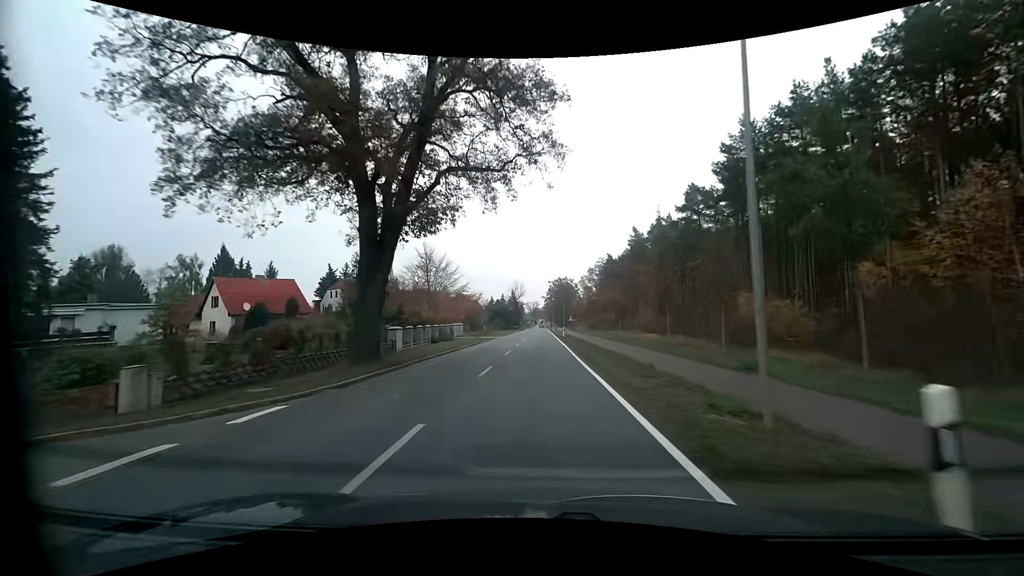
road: primary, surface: asphalt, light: Day
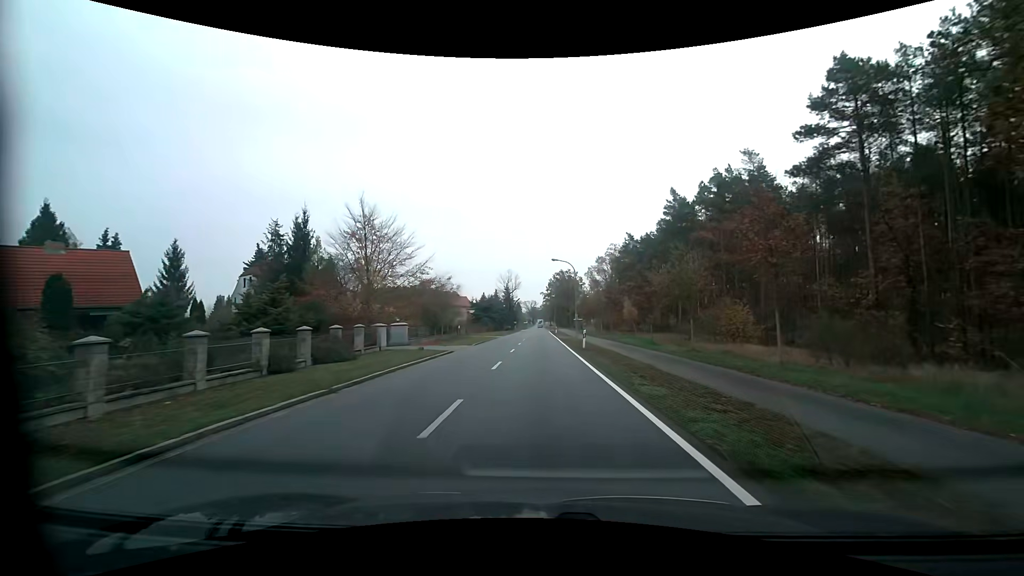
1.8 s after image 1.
(0.0, +24.9) m; 0°
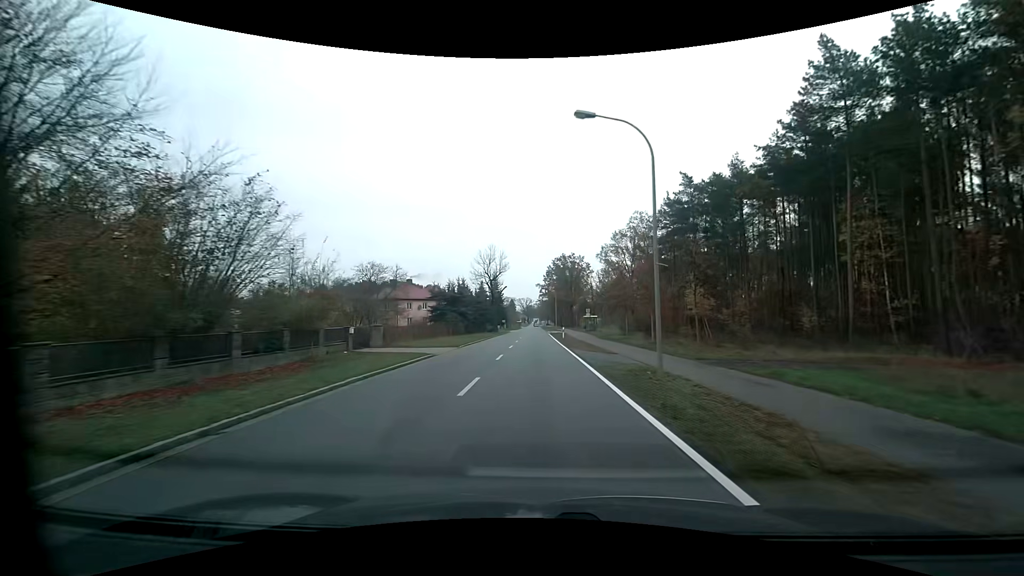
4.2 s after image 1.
(+0.2, +32.7) m; +1°
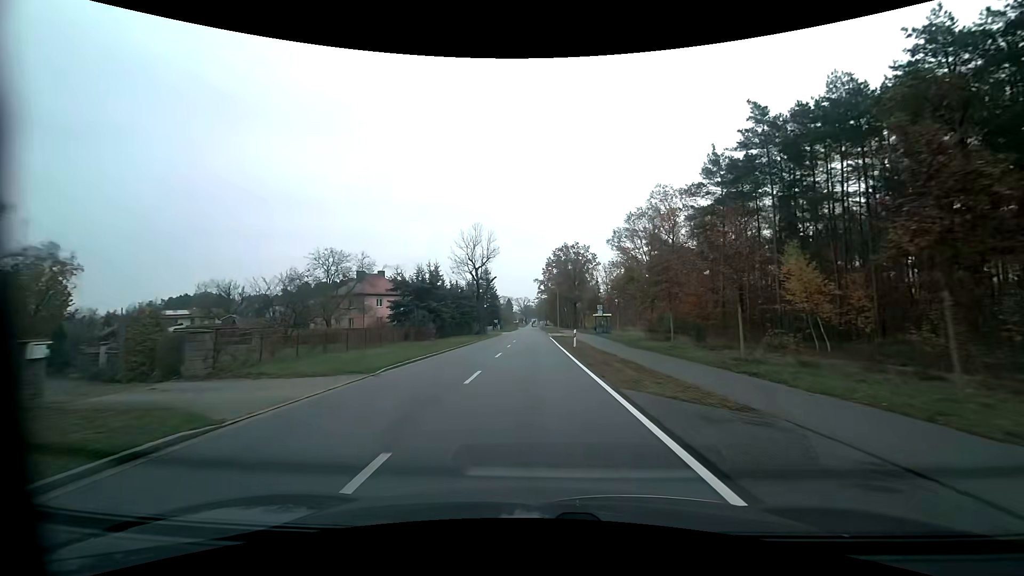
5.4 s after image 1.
(0.0, +16.1) m; 0°
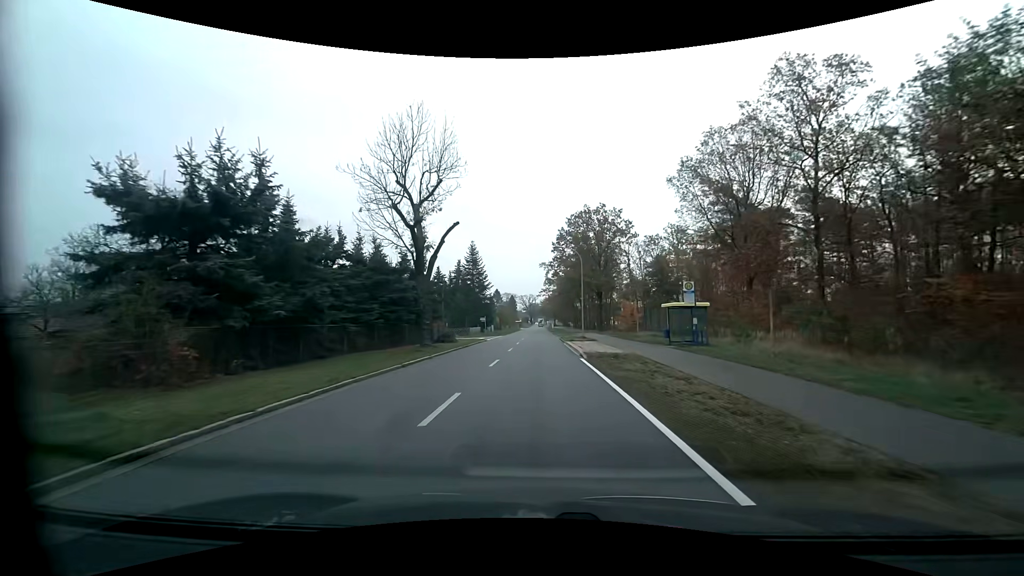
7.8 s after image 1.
(-0.1, +32.0) m; -1°
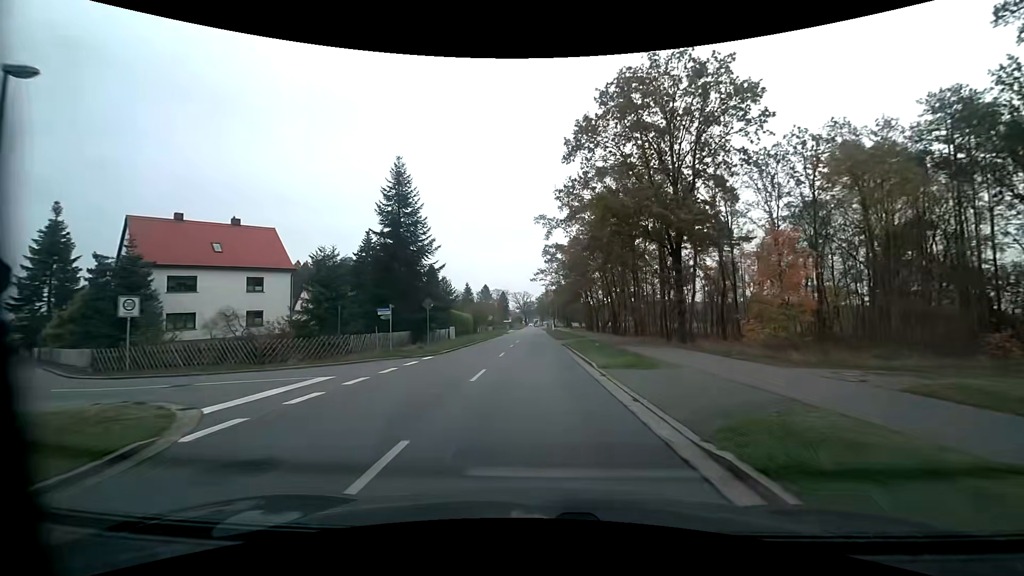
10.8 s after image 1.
(+0.1, +39.9) m; +1°
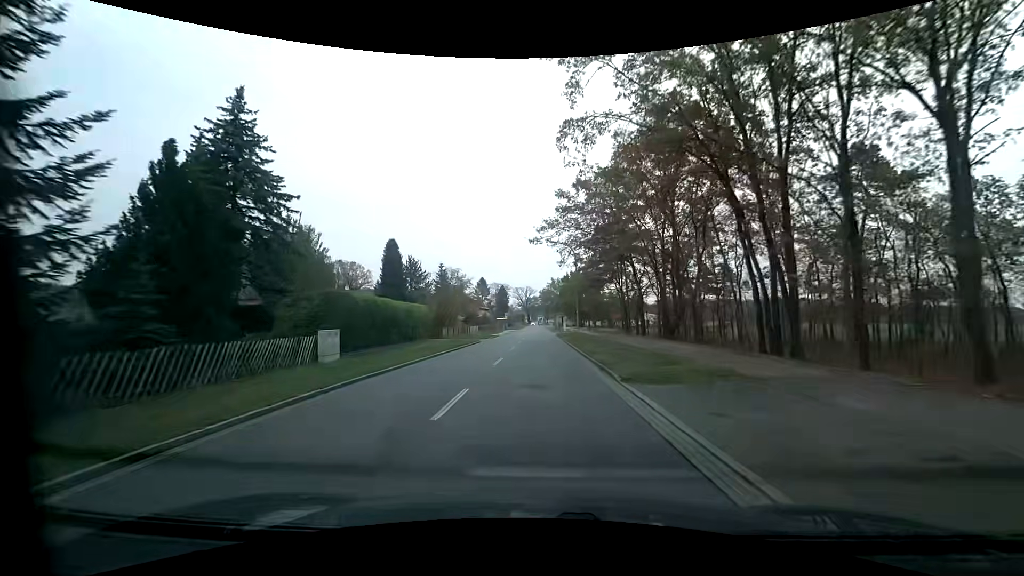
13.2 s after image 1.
(-0.2, +31.7) m; -1°
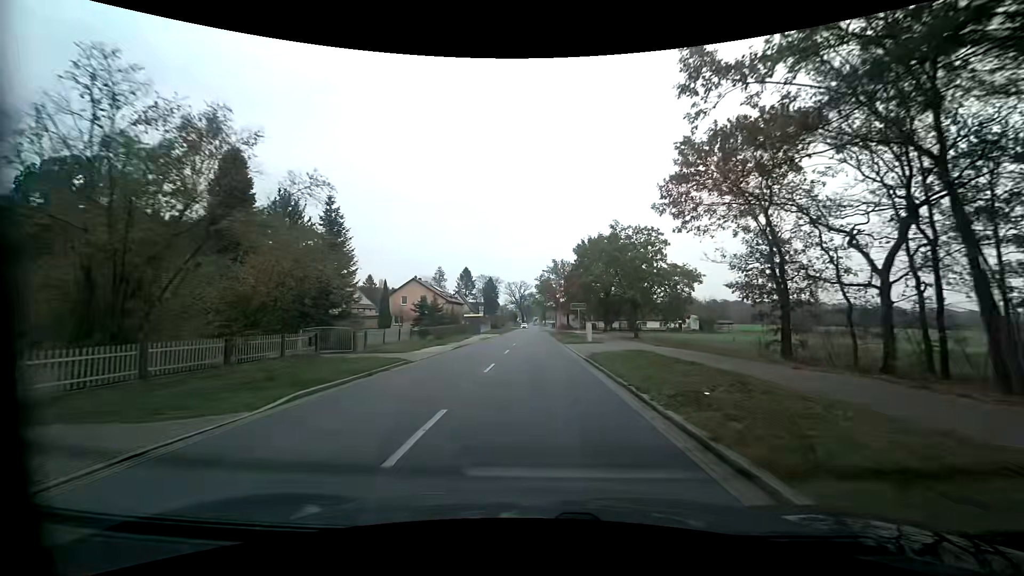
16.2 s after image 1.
(+0.4, +38.7) m; +1°
(0, +10) (0, +20) (0, +30) (0, +40) (0, +50) (0, +60) (0, +70) (0, +80) (0, +90) (0, +100) m
